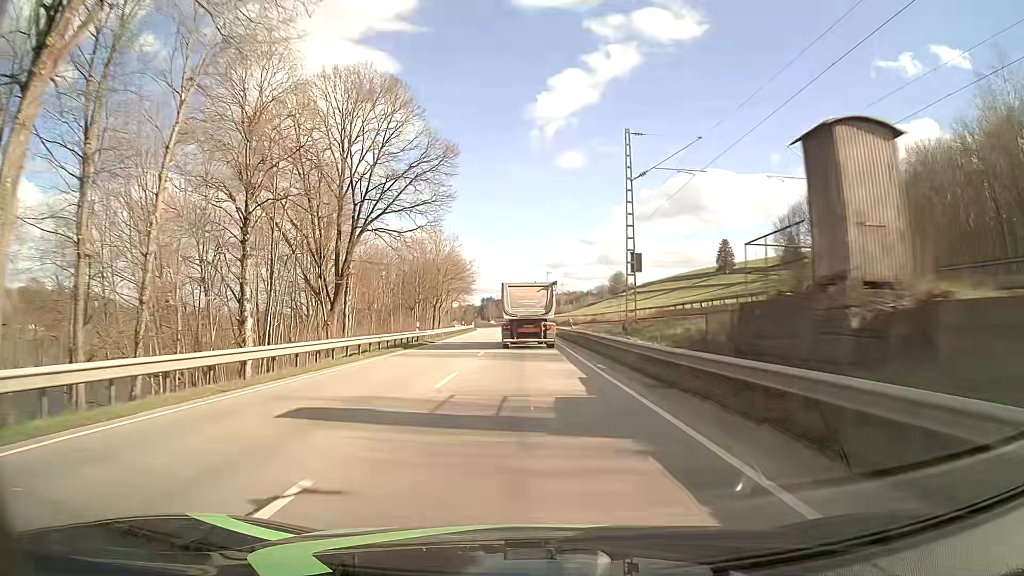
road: primary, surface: asphalt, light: Day
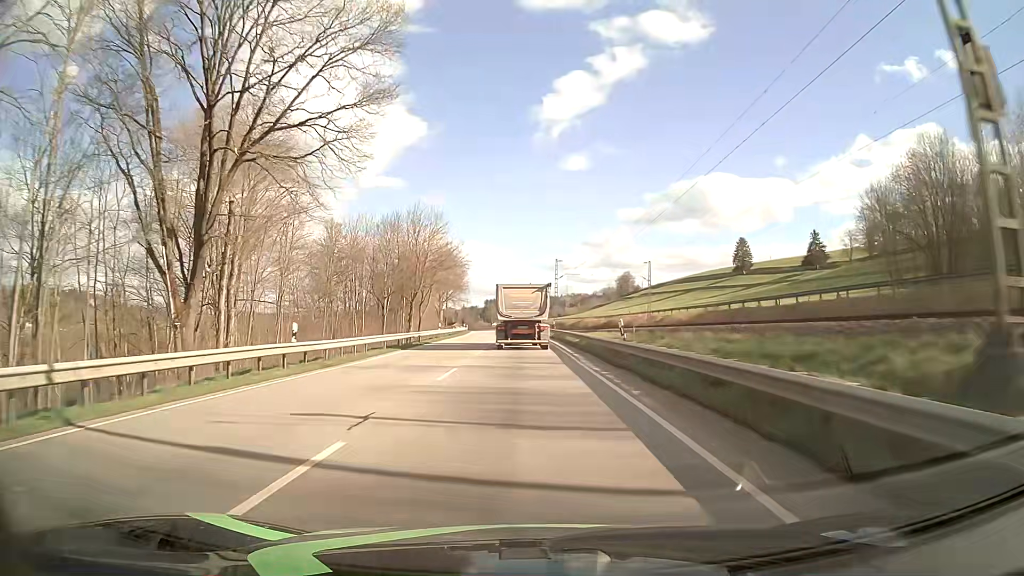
(0.0, +22.8) m; 0°
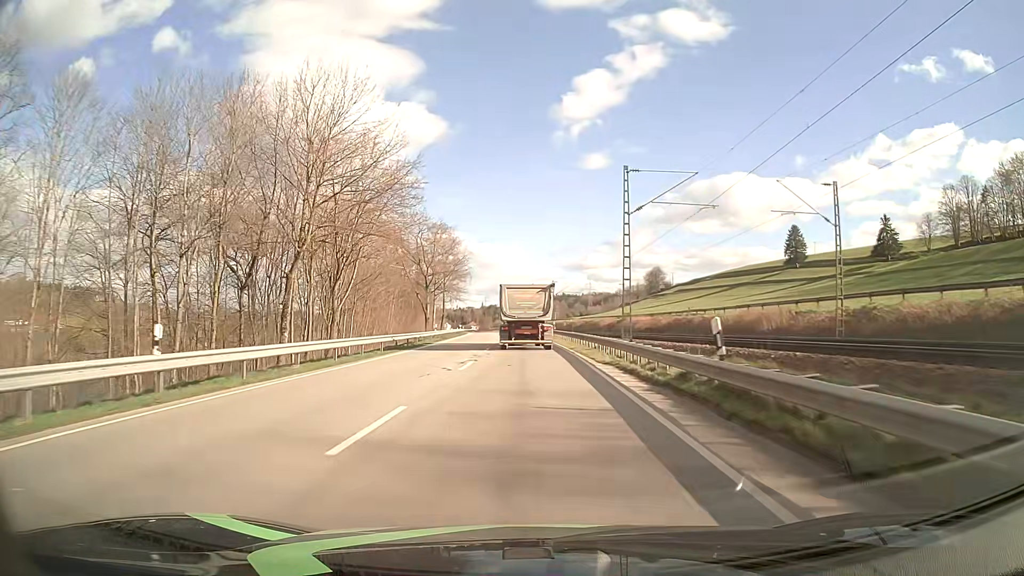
(-0.5, +45.9) m; -2°
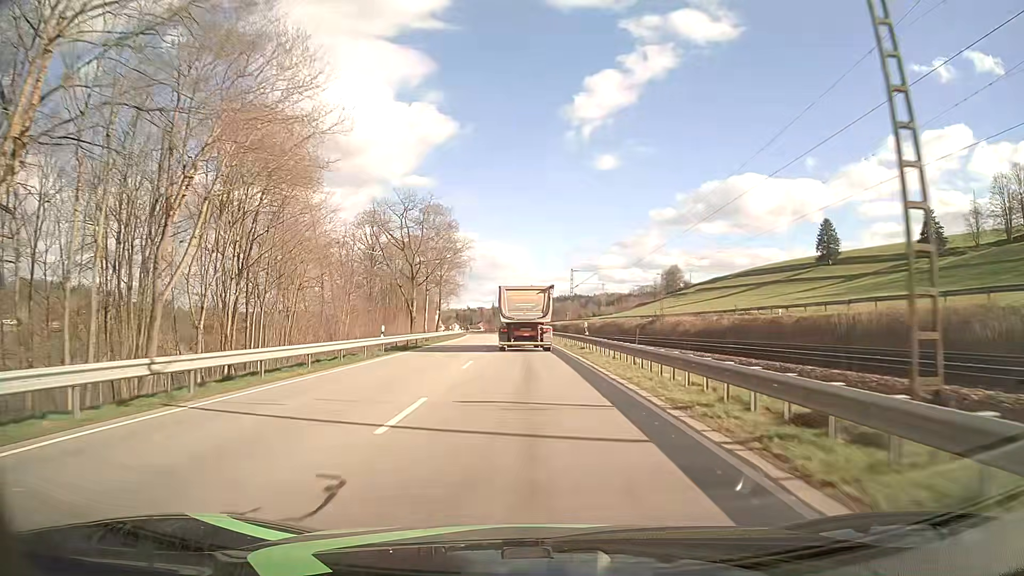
(-0.2, +23.2) m; -1°
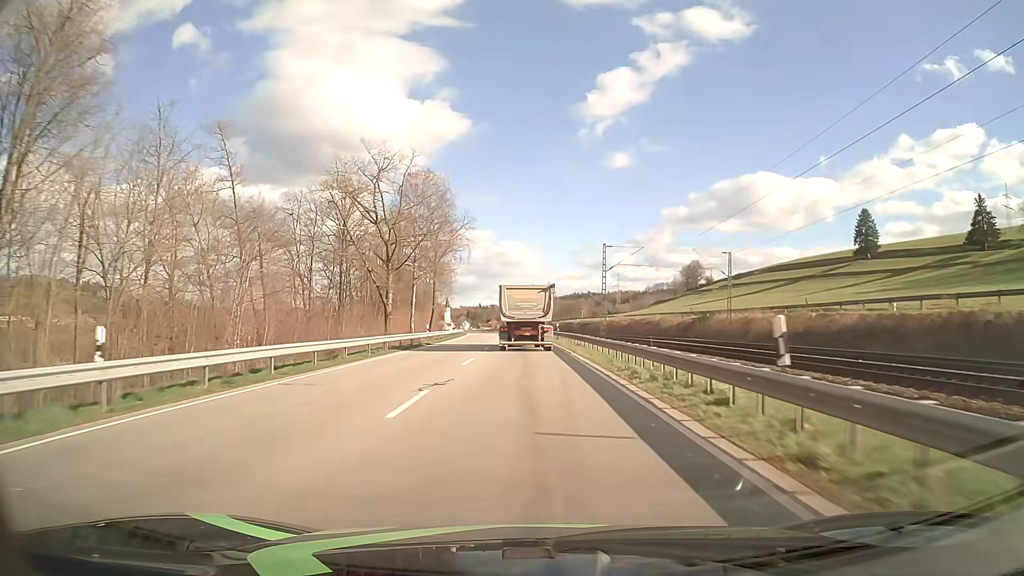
(-0.2, +23.3) m; -1°
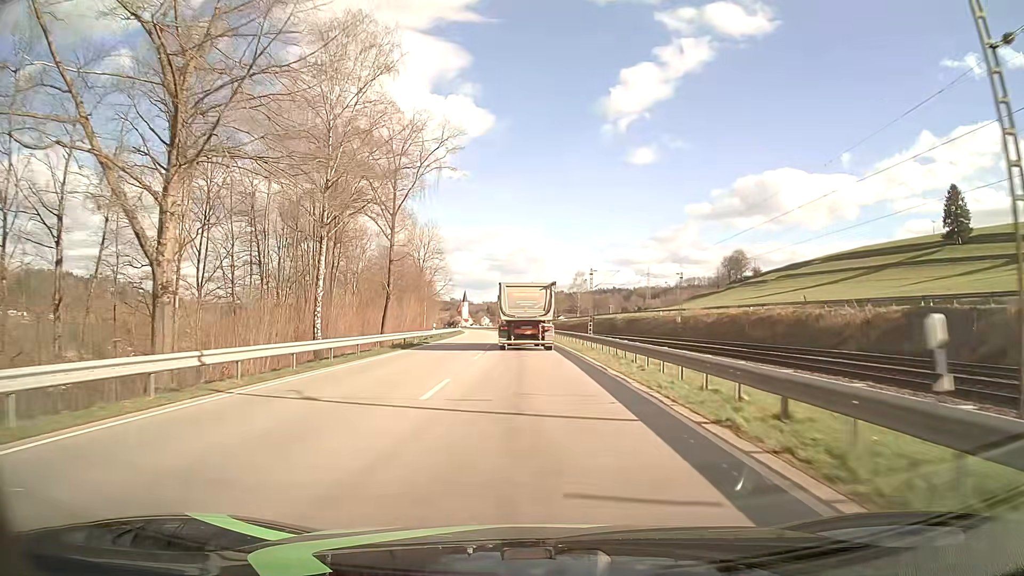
(-1.0, +47.1) m; -2°
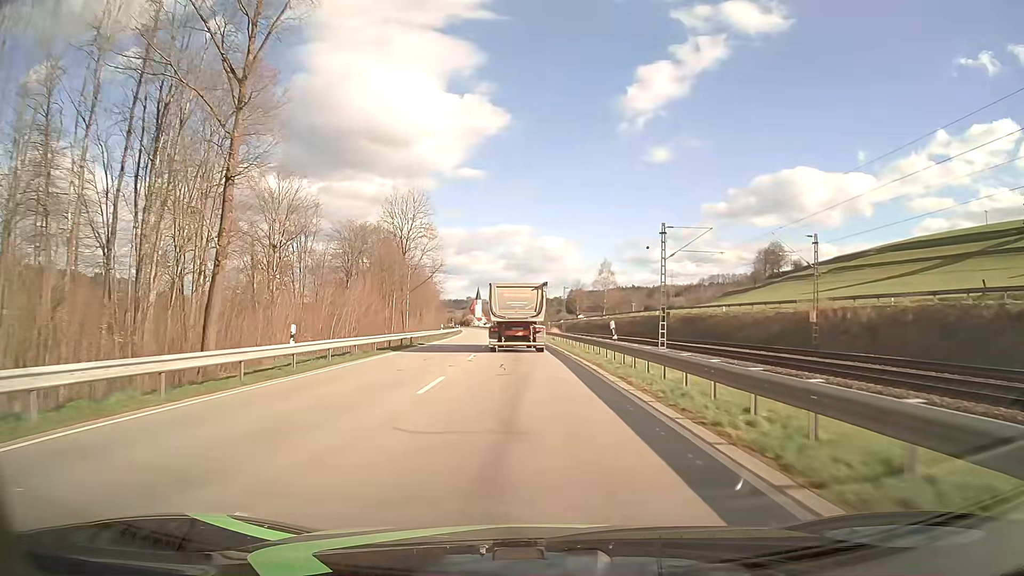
(-0.4, +35.6) m; -2°
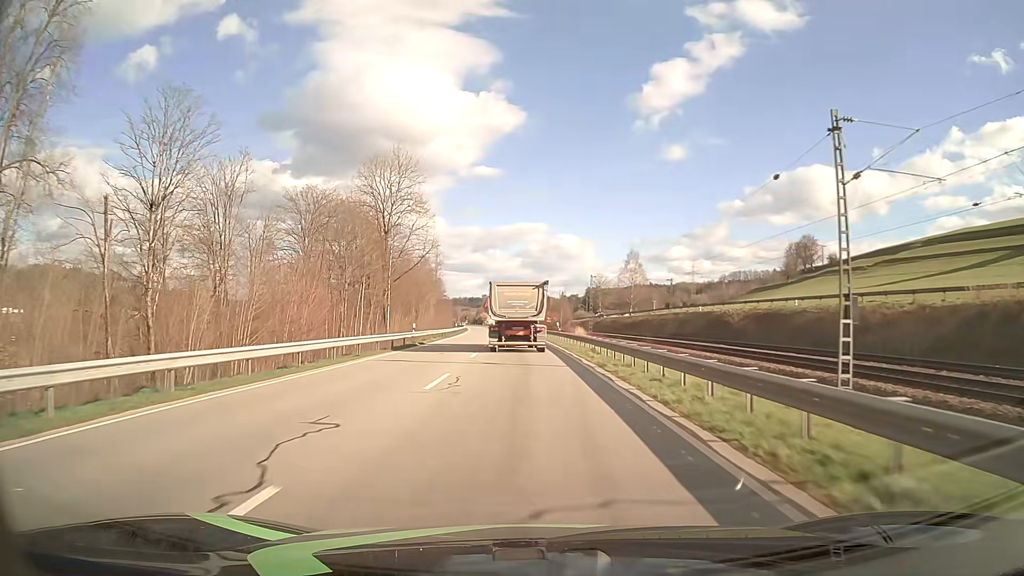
(-0.2, +23.9) m; -1°
(0, +10) (0, +20) (0, +30) (-1, +40) (-1, +50) (-2, +60) (-2, +70) (-3, +80) (-3, +90) (-4, +100) m
